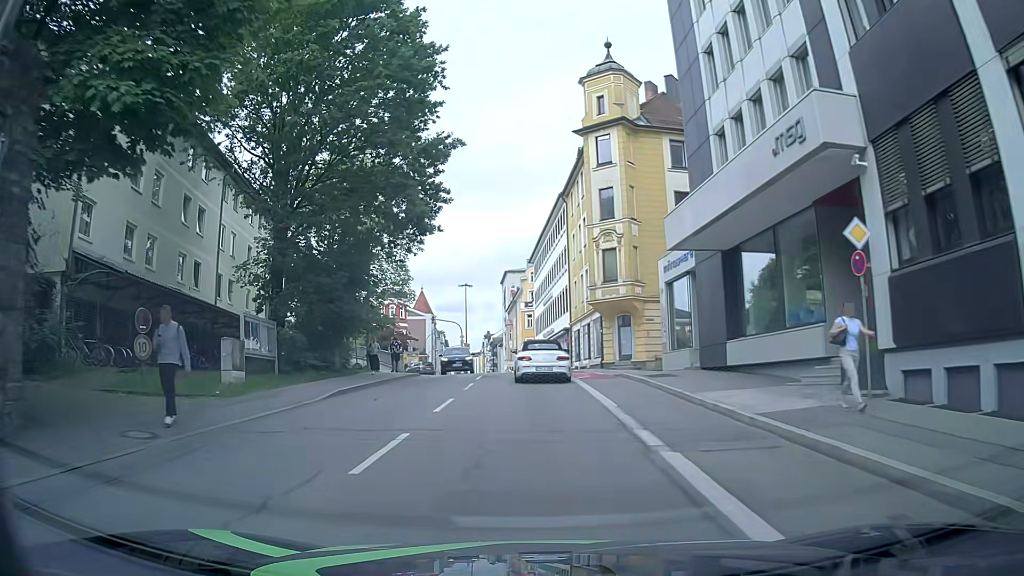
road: tertiary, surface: asphalt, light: Day
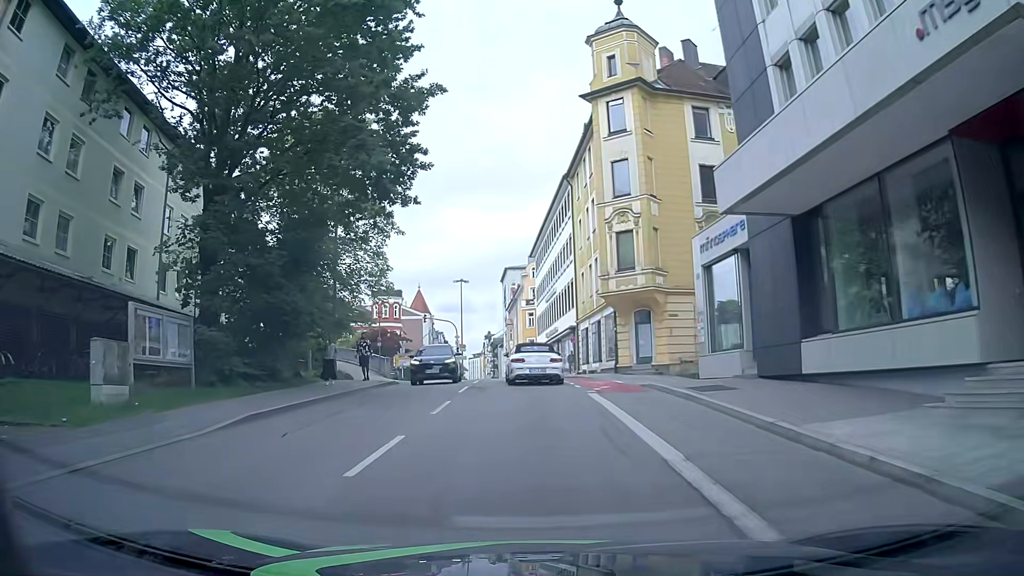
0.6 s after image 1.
(0.0, +6.1) m; +1°
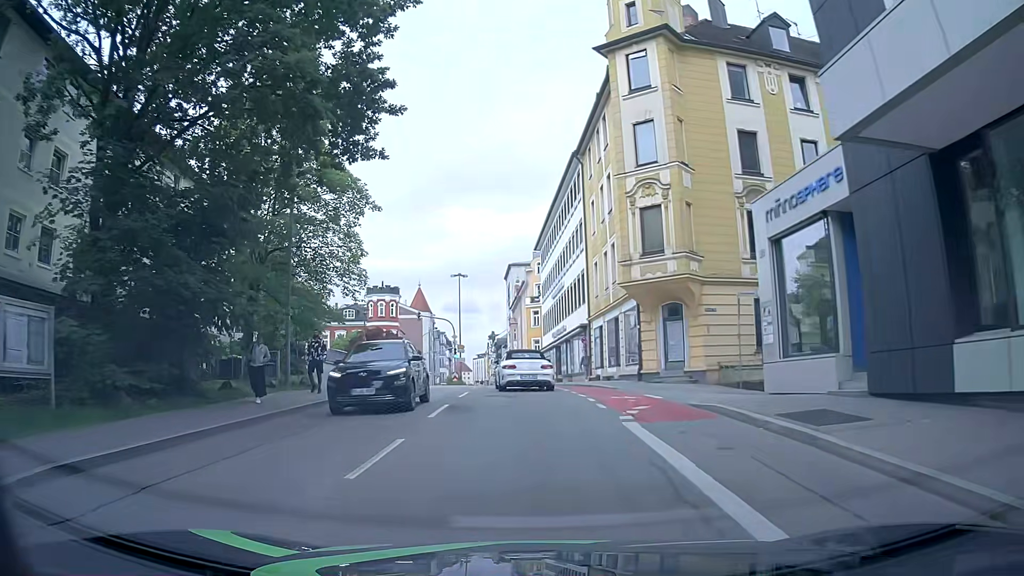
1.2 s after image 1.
(-0.1, +6.0) m; -2°
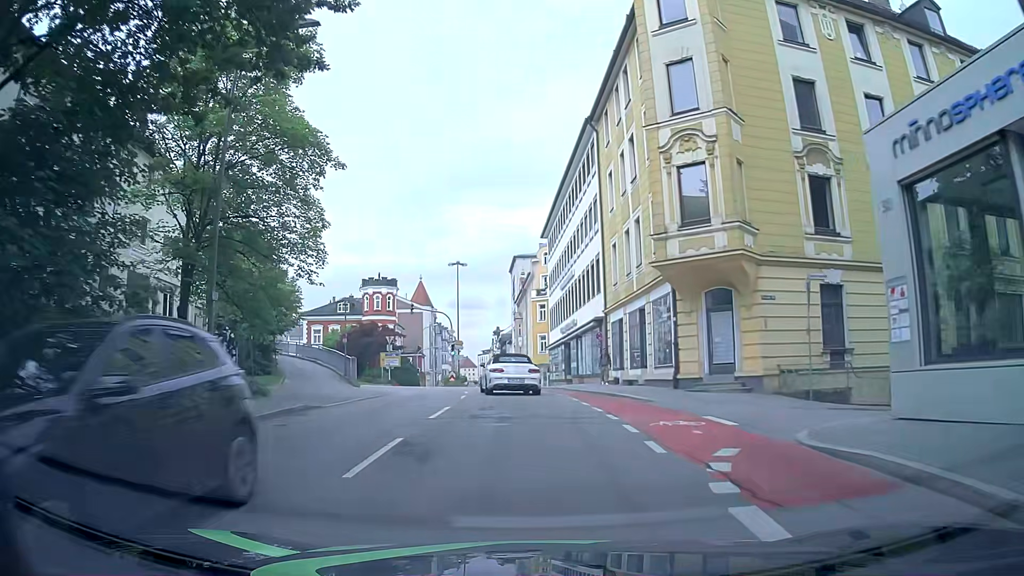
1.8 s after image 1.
(+0.1, +6.0) m; -1°
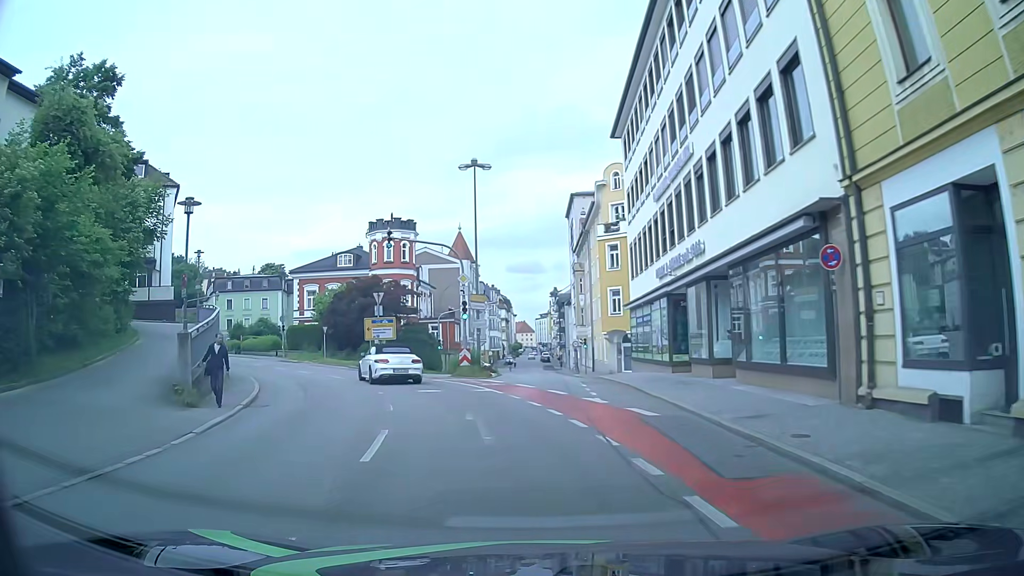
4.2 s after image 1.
(-0.2, +23.2) m; -5°
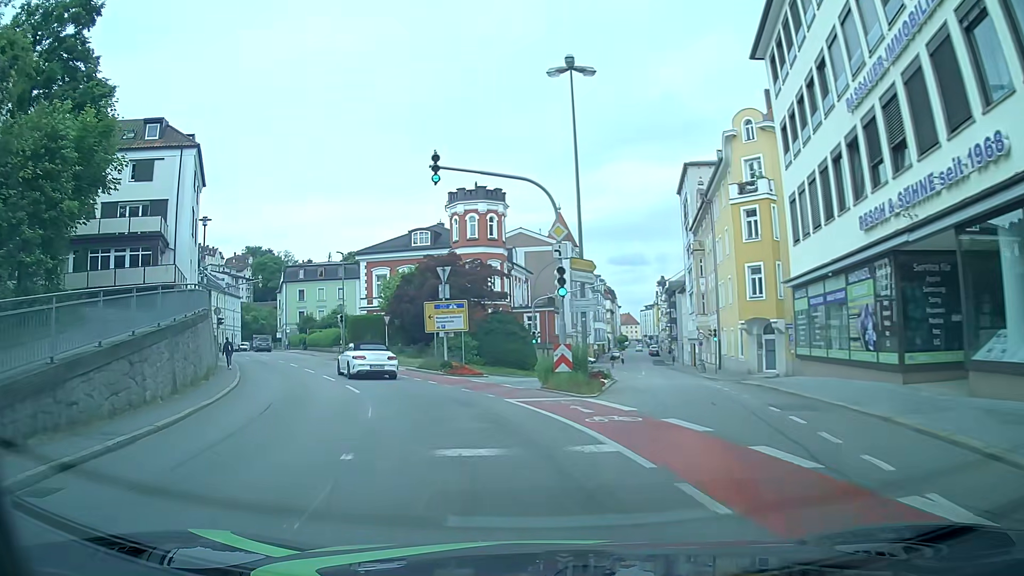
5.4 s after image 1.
(-0.6, +11.4) m; -8°
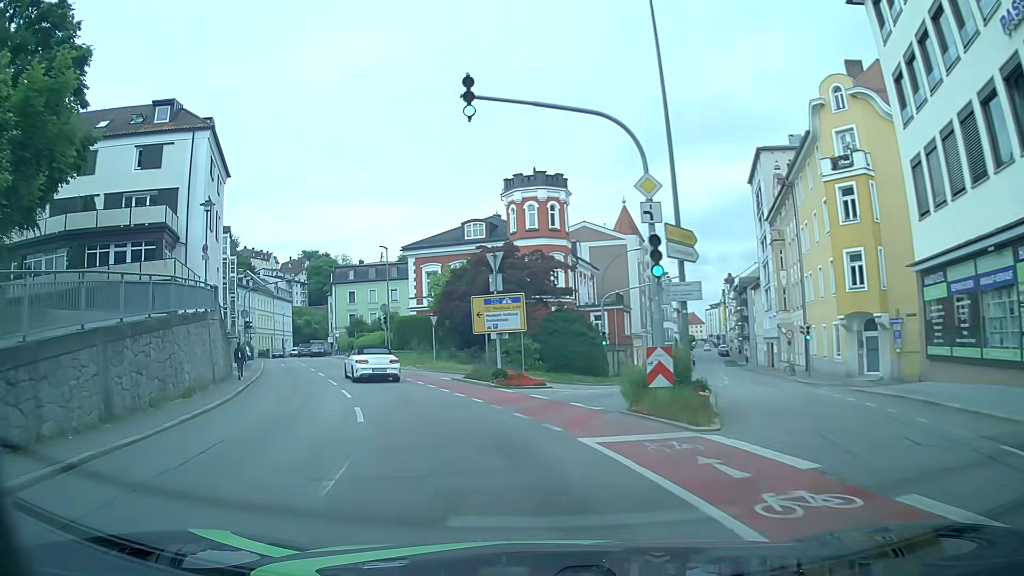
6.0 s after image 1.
(-0.2, +5.8) m; -4°
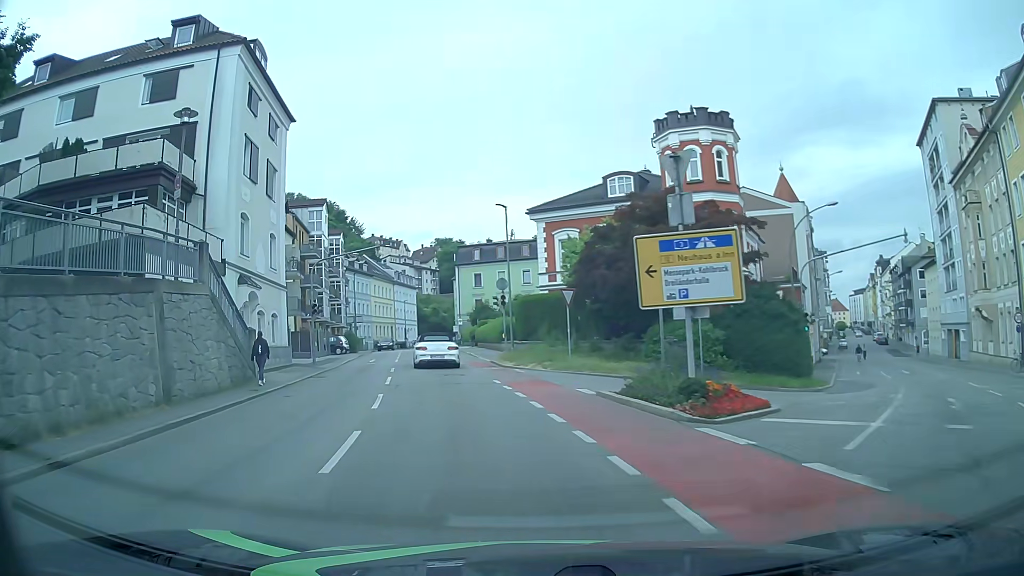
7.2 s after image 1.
(-1.3, +11.8) m; -13°
(-1, +10) (-2, +20) (-4, +30) (-6, +39) (-8, +49) (-10, +59) (-12, +69) (-14, +79) (-16, +89) (-17, +99) m
